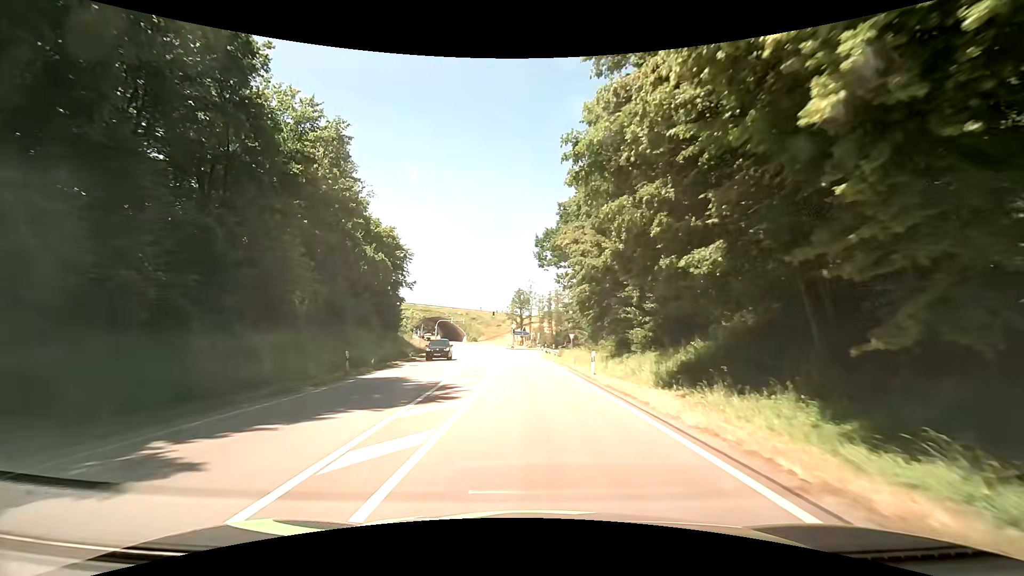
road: primary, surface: asphalt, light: Day
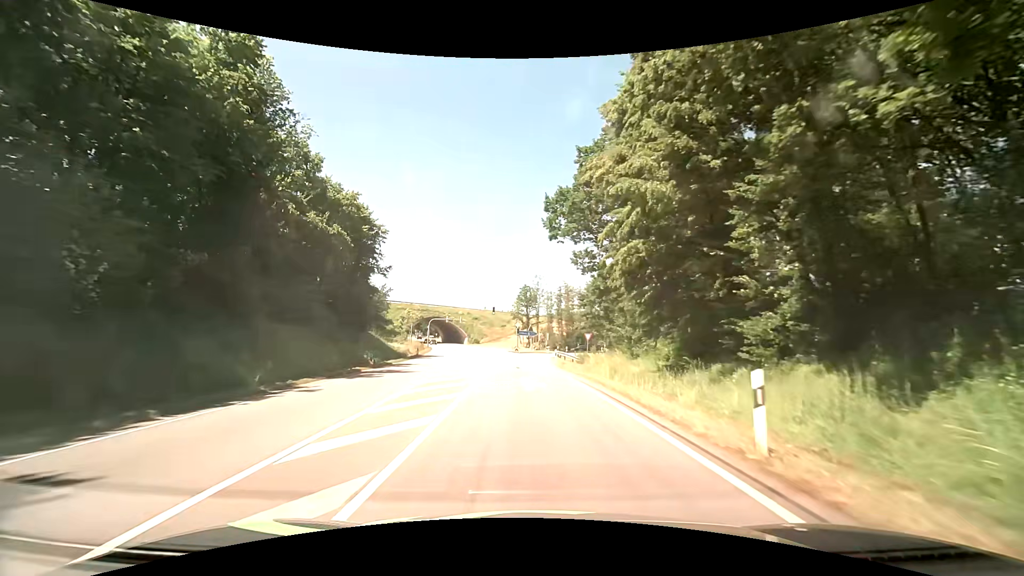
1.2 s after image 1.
(-0.2, +15.2) m; -1°
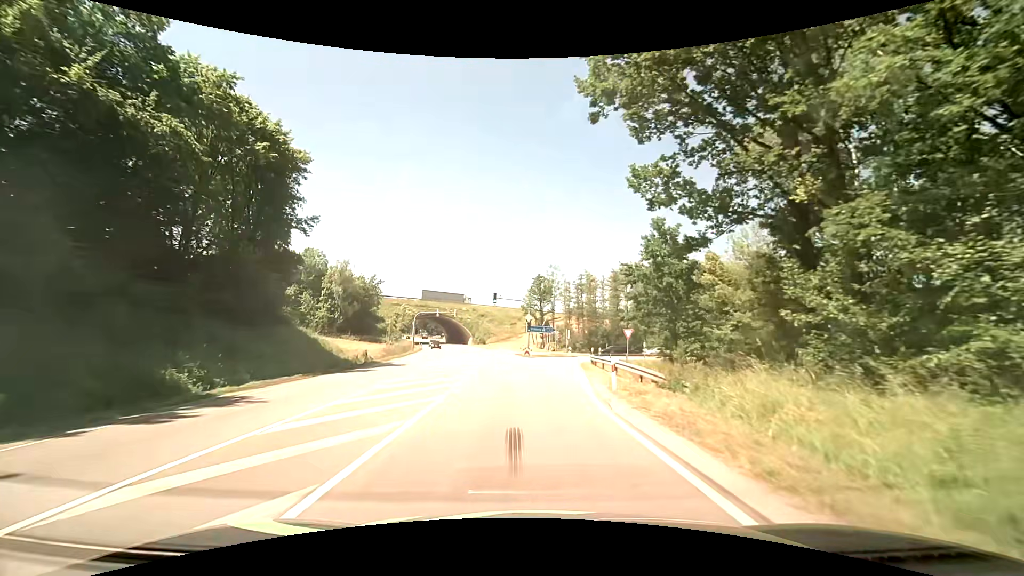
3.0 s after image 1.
(-0.1, +21.5) m; -1°
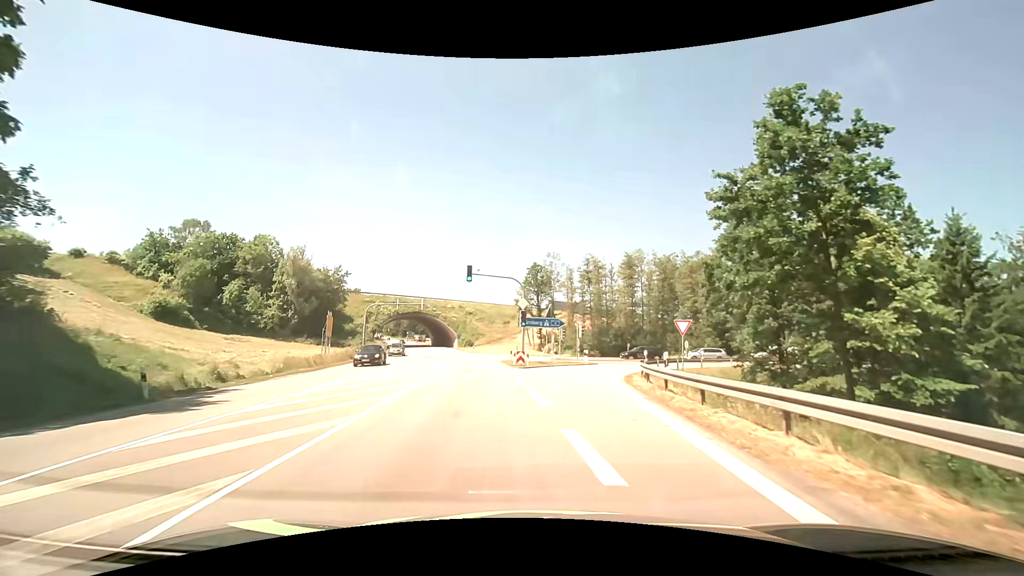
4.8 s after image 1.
(-0.1, +19.9) m; 0°
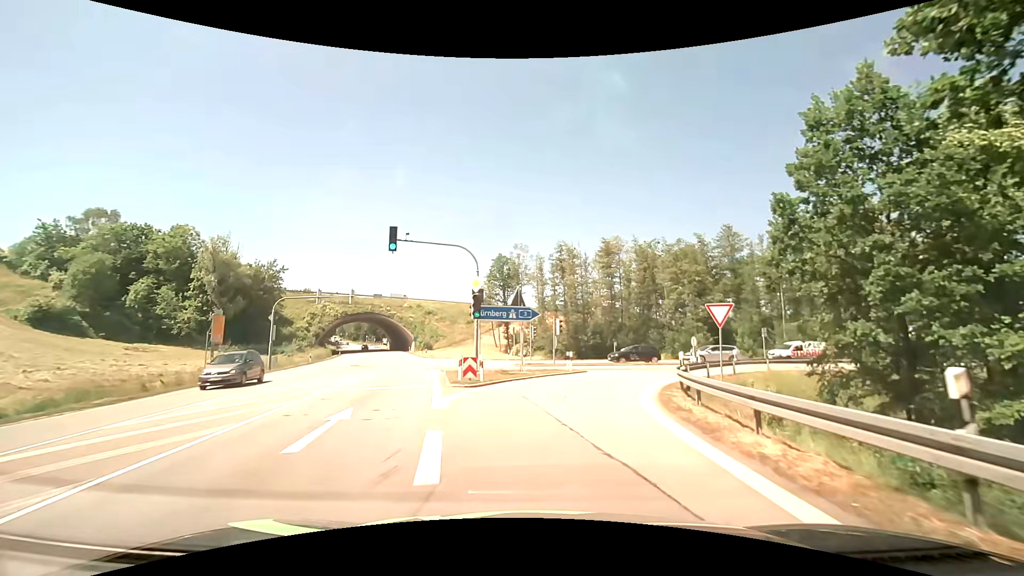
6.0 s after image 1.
(+0.4, +11.8) m; +4°
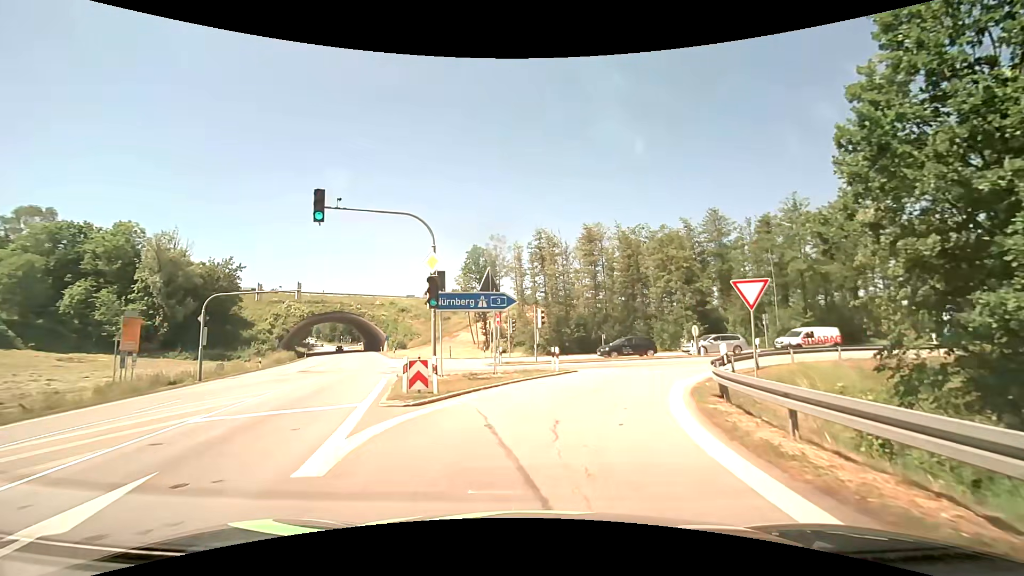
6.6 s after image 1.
(+0.1, +5.3) m; +2°
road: motorway_link
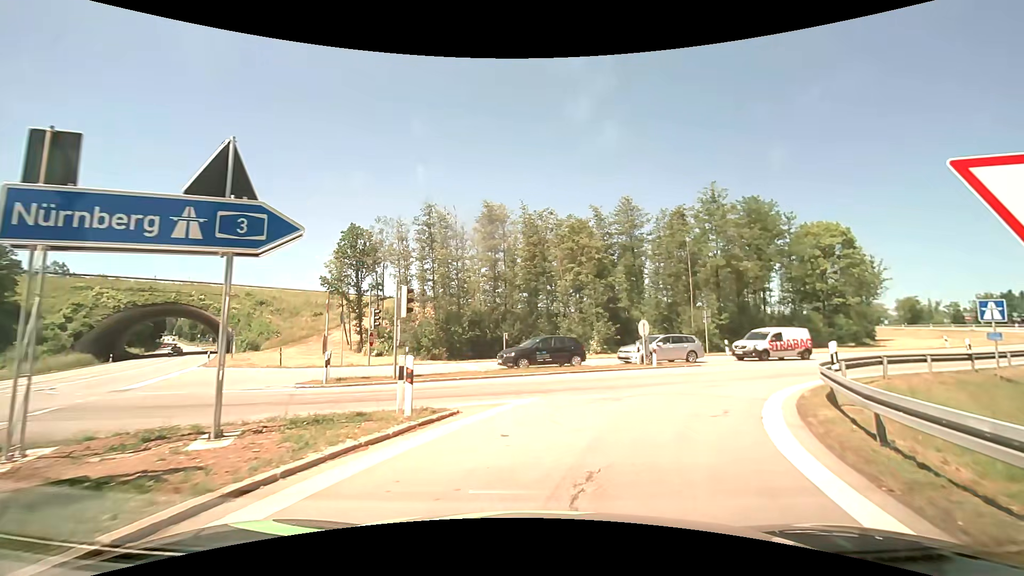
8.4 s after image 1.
(+0.9, +12.3) m; +12°
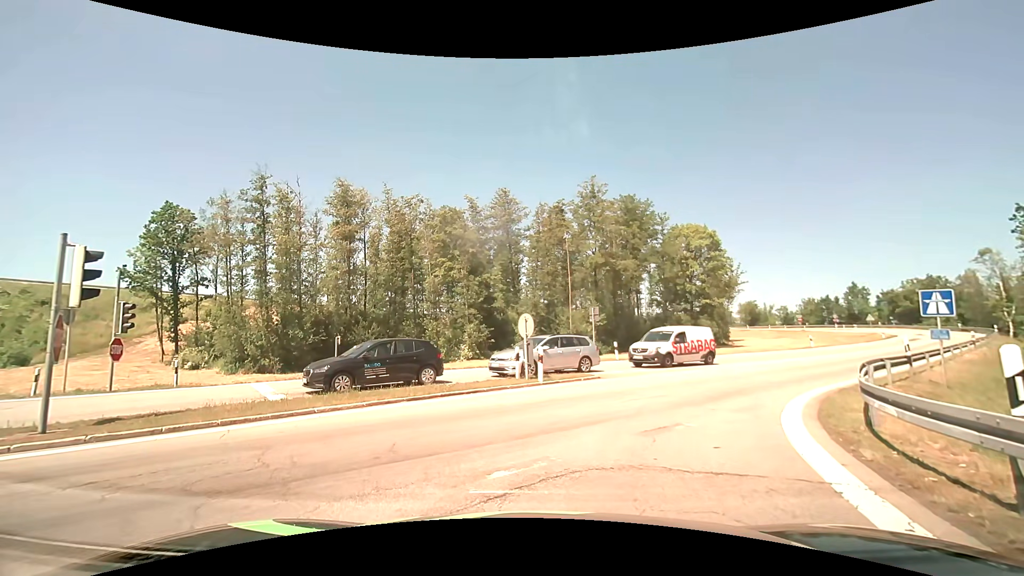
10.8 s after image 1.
(+0.9, +7.0) m; +12°
(+2, +10) (+7, +18) (+14, +25) (+22, +32) (+29, +38) (+37, +45) (+44, +52) (+51, +59) (+57, +67) (+63, +75) m
